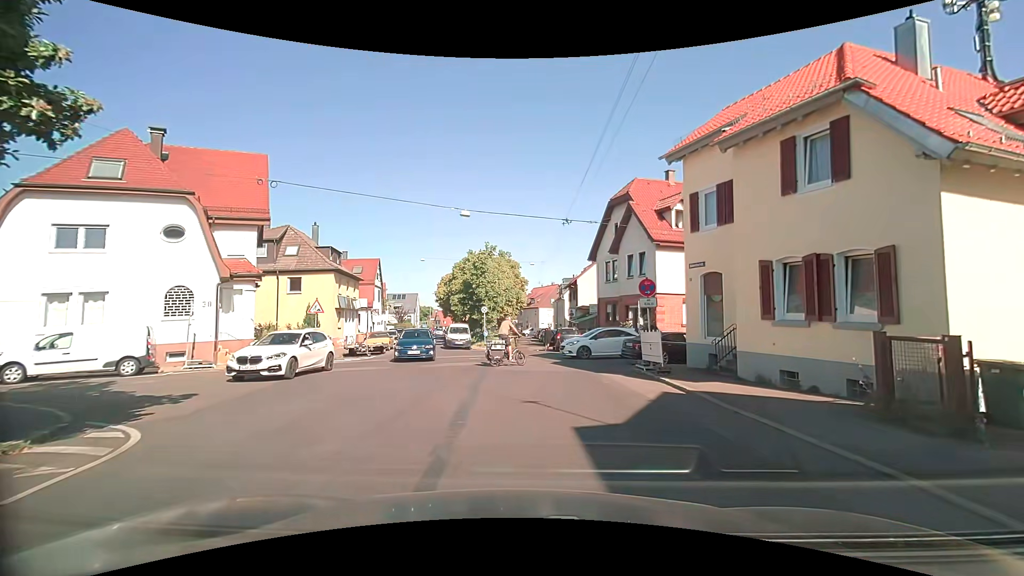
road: residential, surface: asphalt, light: Day
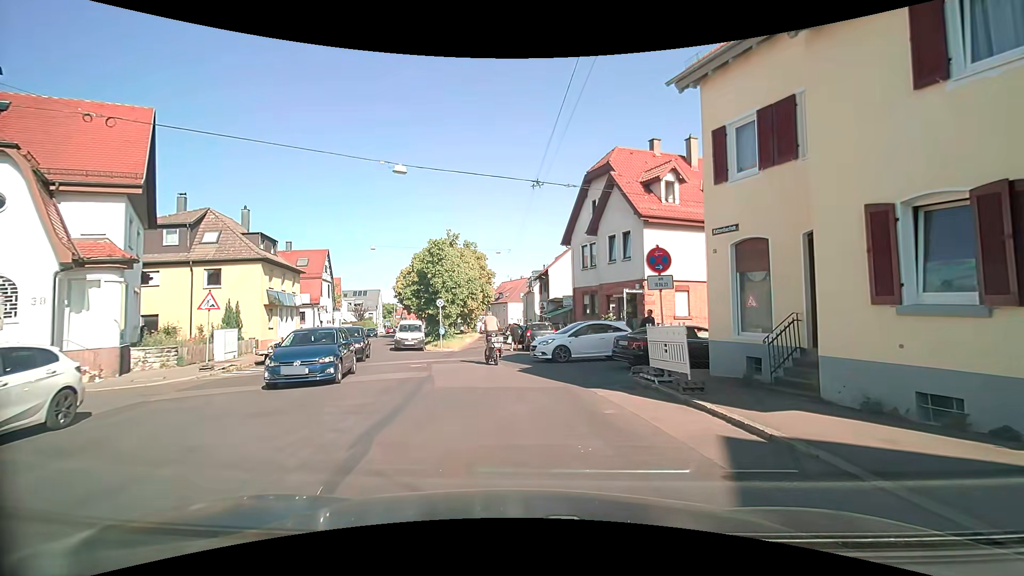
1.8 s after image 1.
(+0.3, +5.5) m; +4°
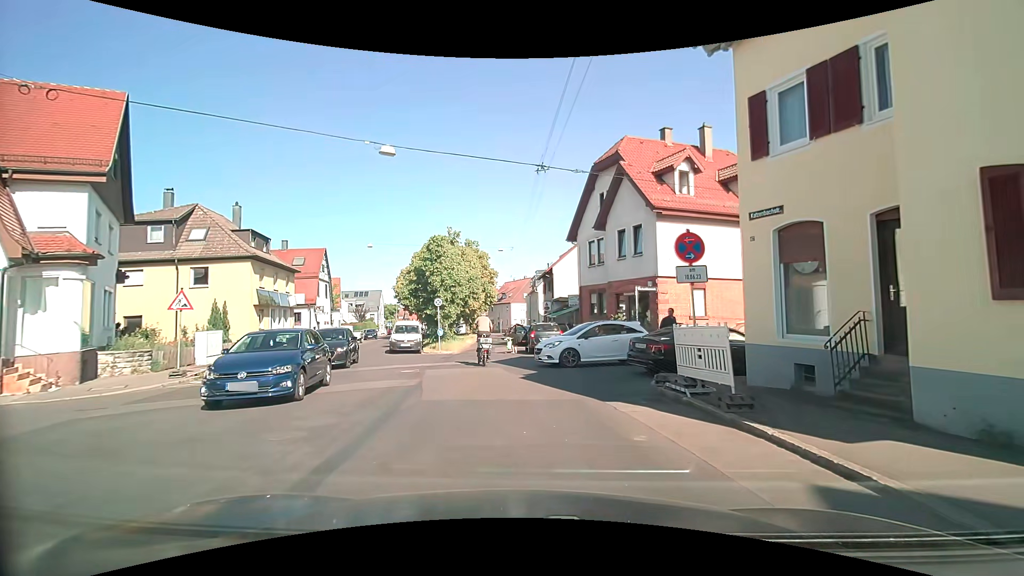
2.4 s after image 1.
(0.0, +1.8) m; 0°
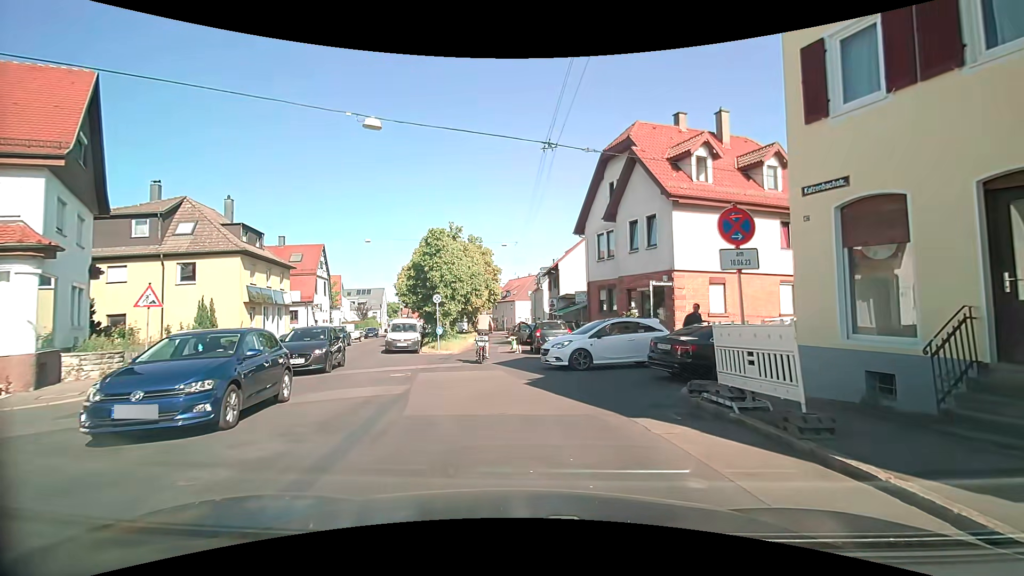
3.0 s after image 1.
(0.0, +1.8) m; -2°
